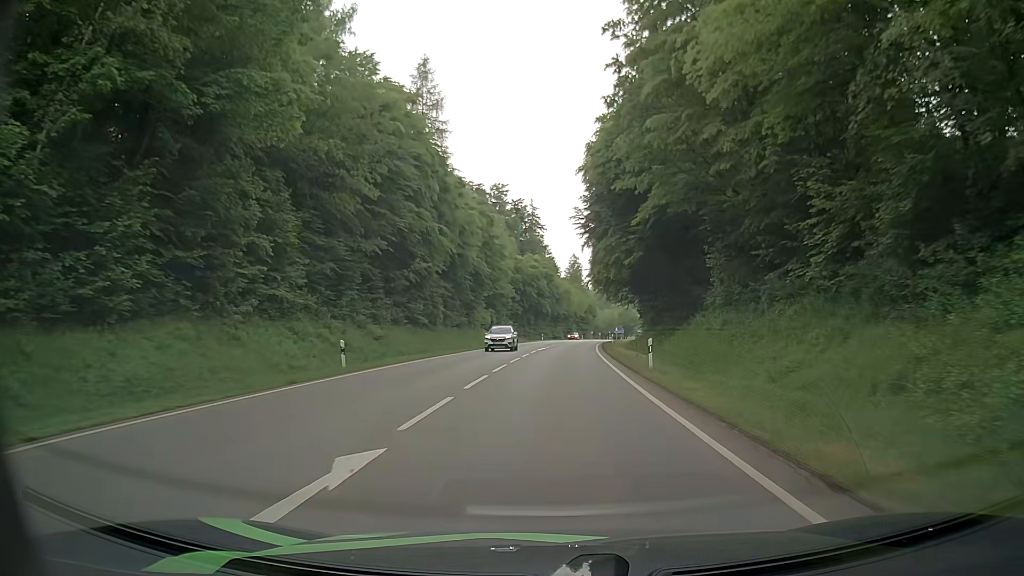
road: secondary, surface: asphalt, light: Day
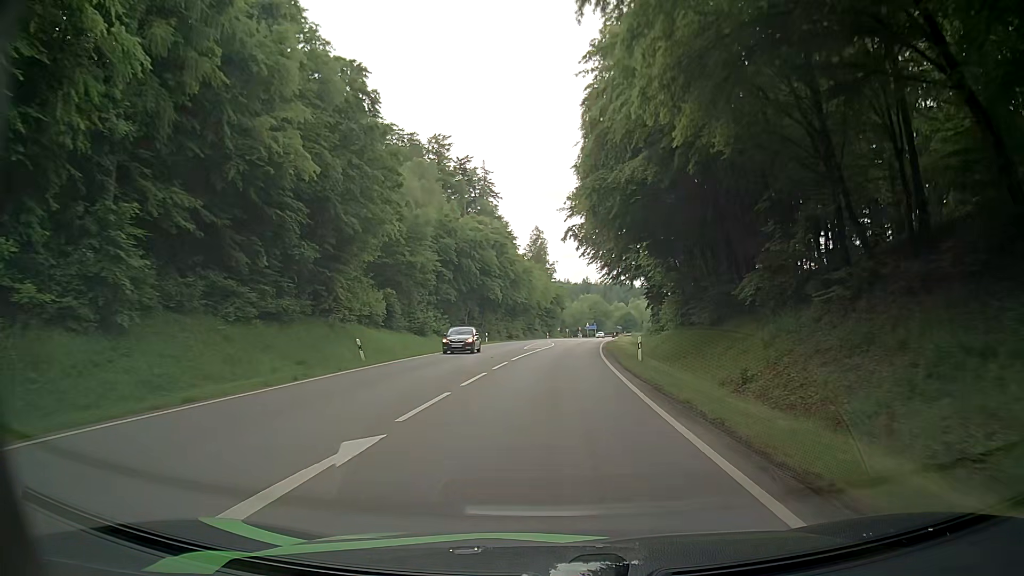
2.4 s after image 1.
(+2.1, +41.0) m; +5°
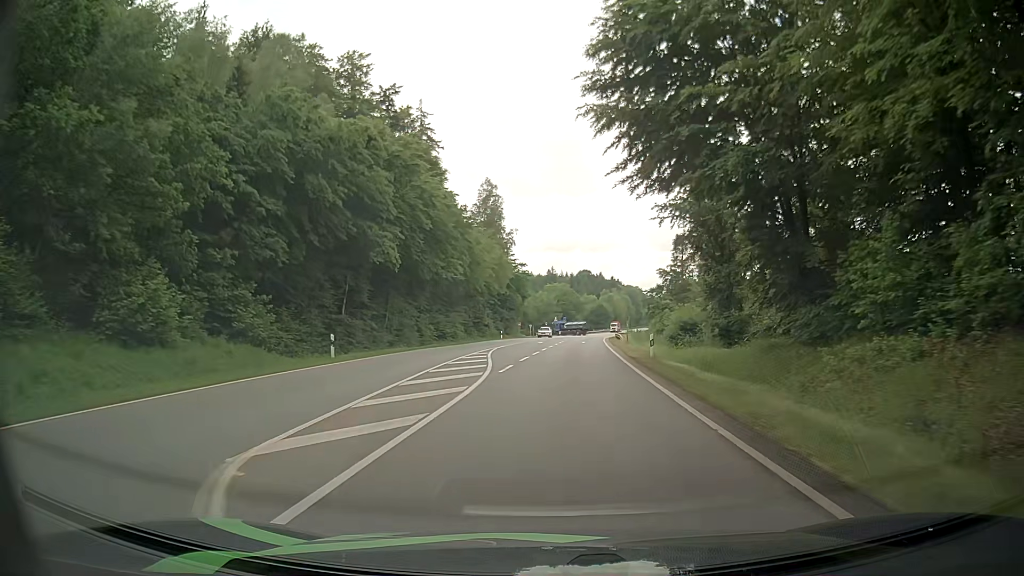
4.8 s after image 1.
(+0.8, +39.7) m; +2°
(0, +10) (0, +20) (0, +30) (0, +40) (0, +50) (0, +60) (+1, +70) (+2, +80) (+3, +90) (+4, +100) m
